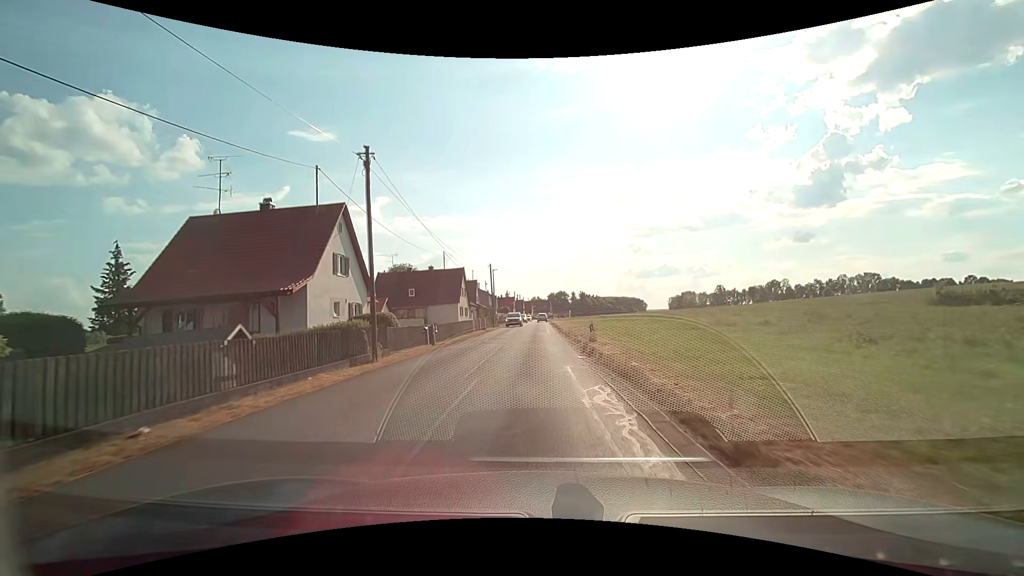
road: tertiary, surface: asphalt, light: Day
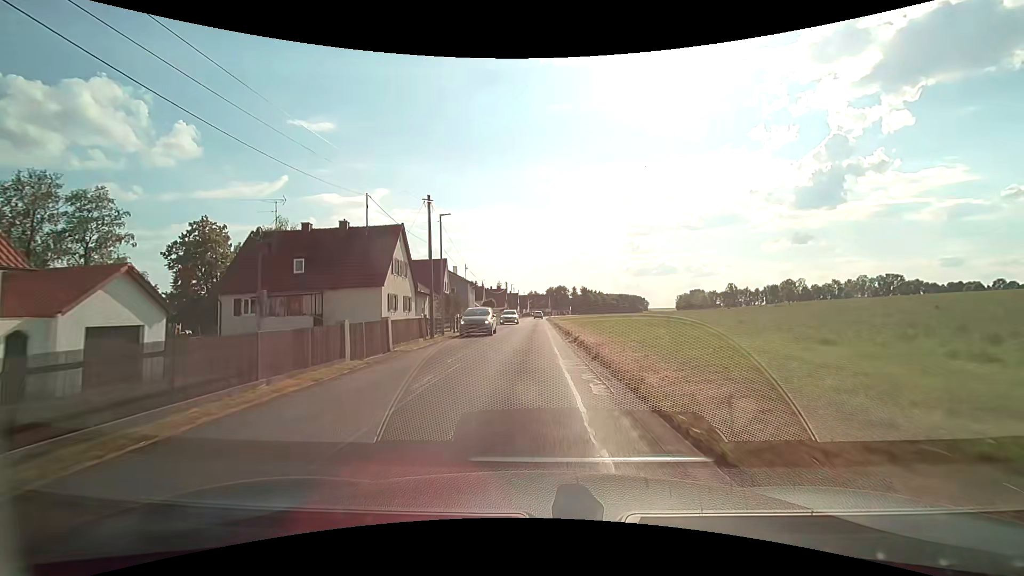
(0.0, +28.9) m; 0°
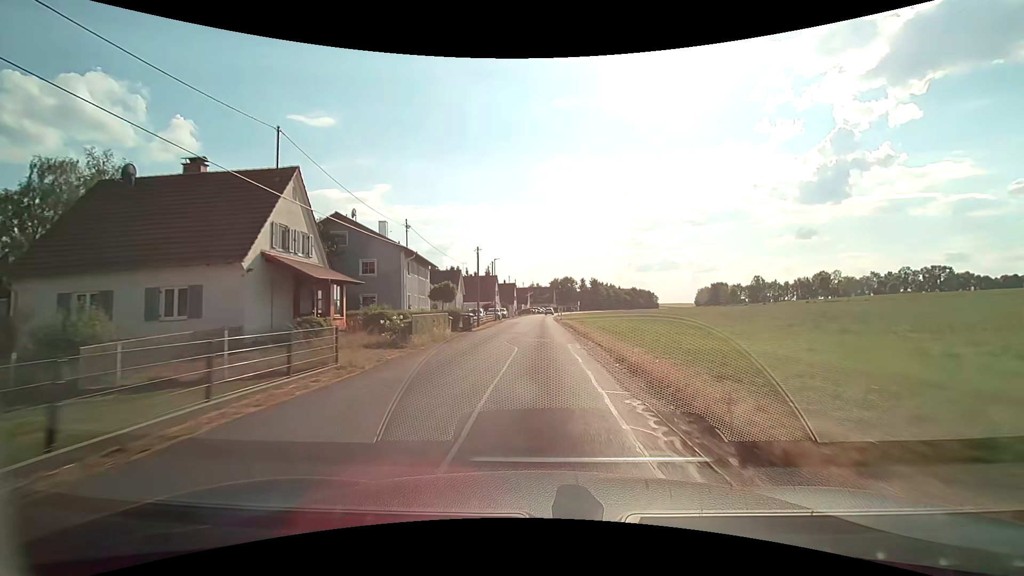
(-0.4, +40.4) m; -1°
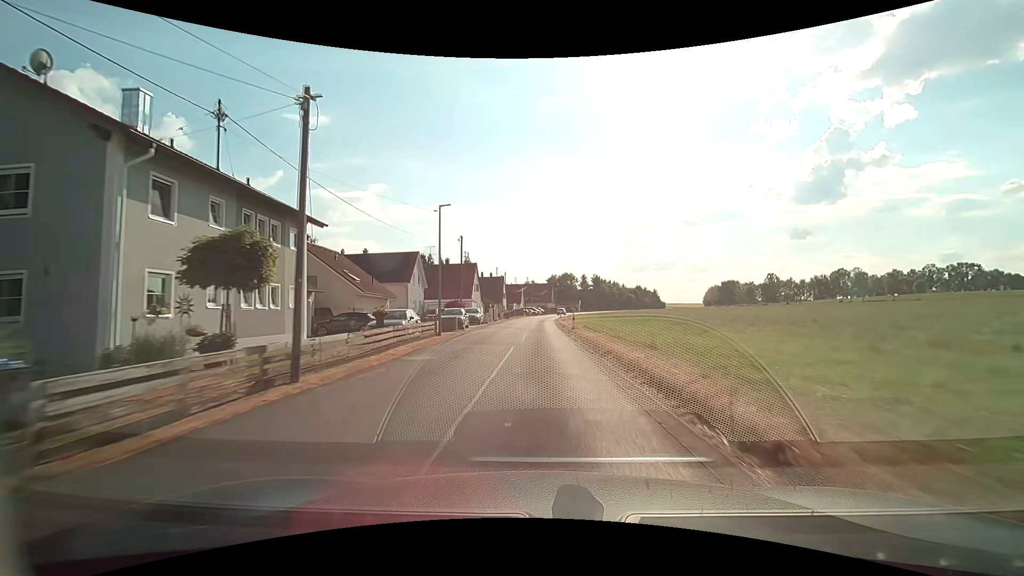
(+0.3, +26.6) m; 0°
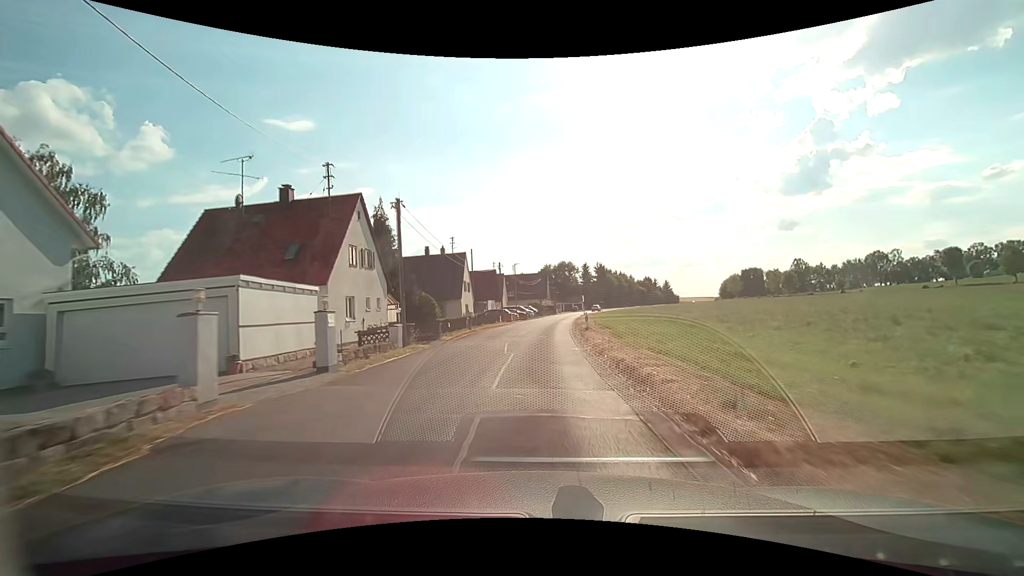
(+0.3, +44.2) m; +1°
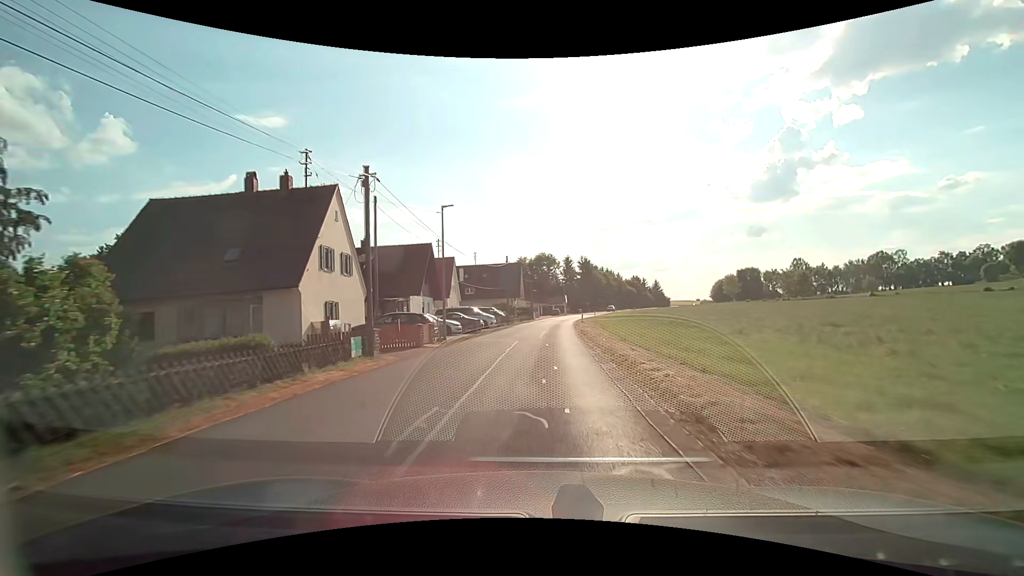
(+0.7, +31.6) m; +3°
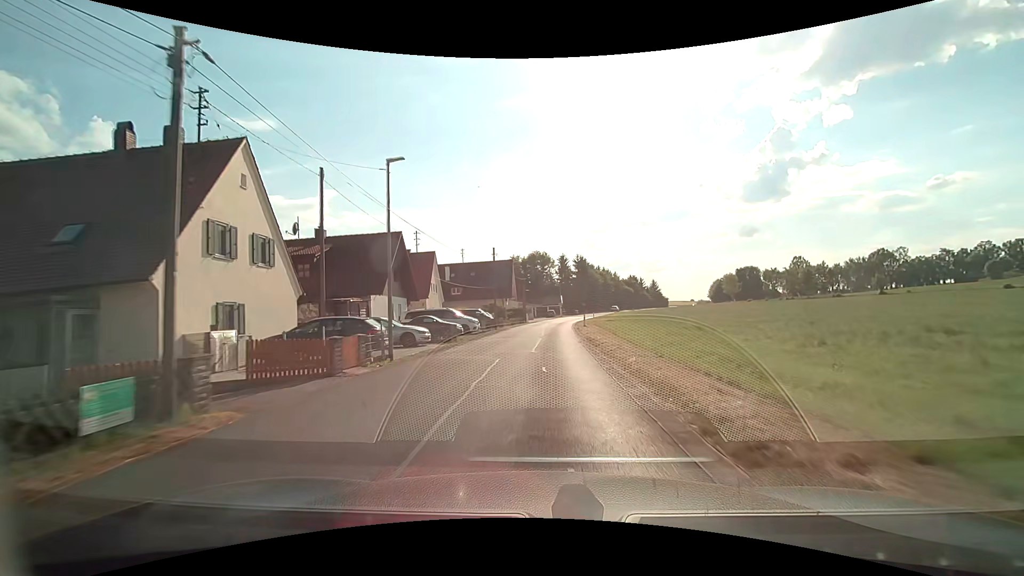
(0.0, +7.5) m; 0°
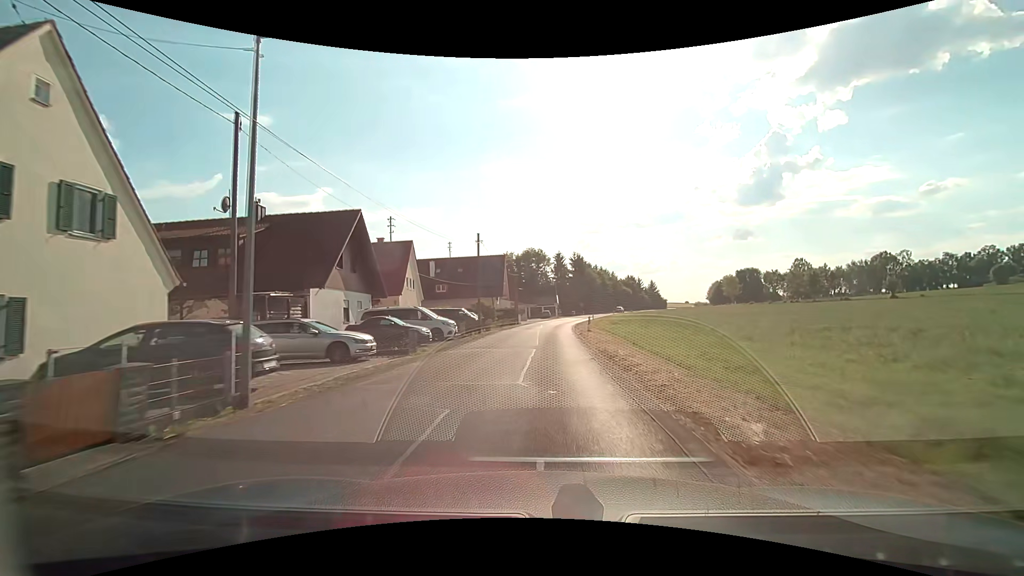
(+0.1, +7.3) m; +1°
(0, +10) (0, +20) (+1, +30) (+1, +40) (+2, +50) (+3, +60) (+4, +70) (+6, +80) (+8, +89) (+10, +99) m
